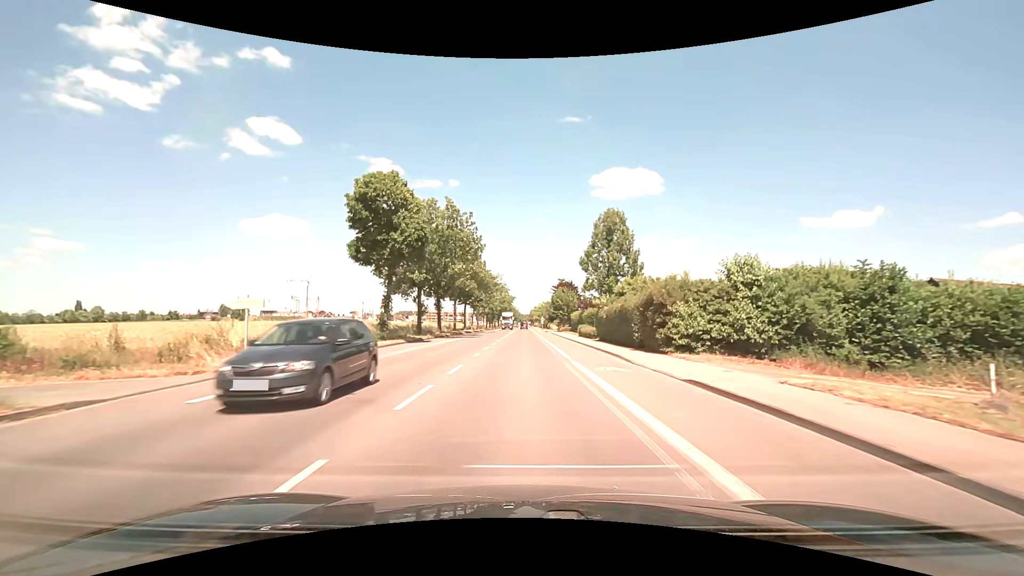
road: secondary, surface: asphalt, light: Day
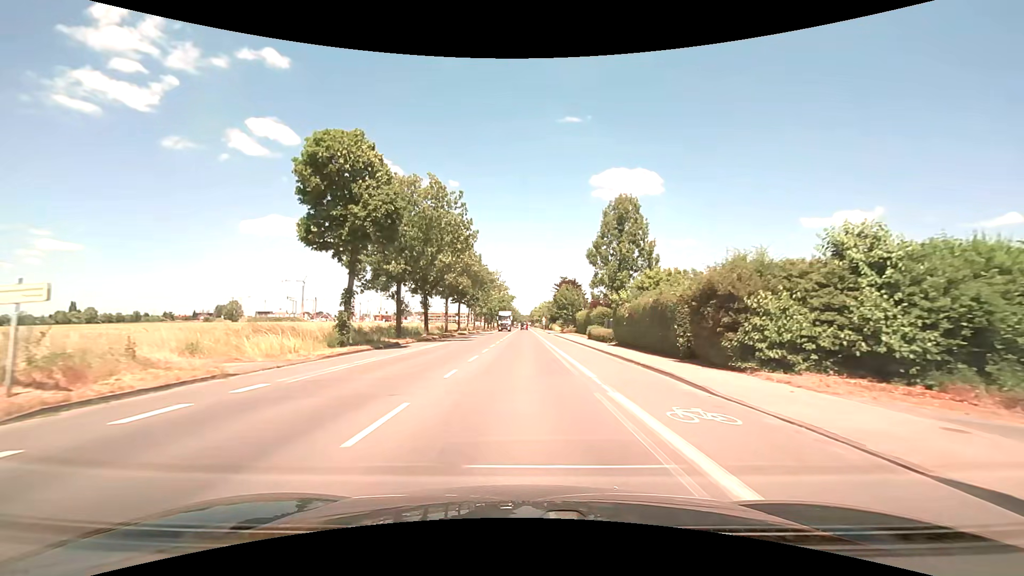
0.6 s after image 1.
(0.0, +7.7) m; 0°
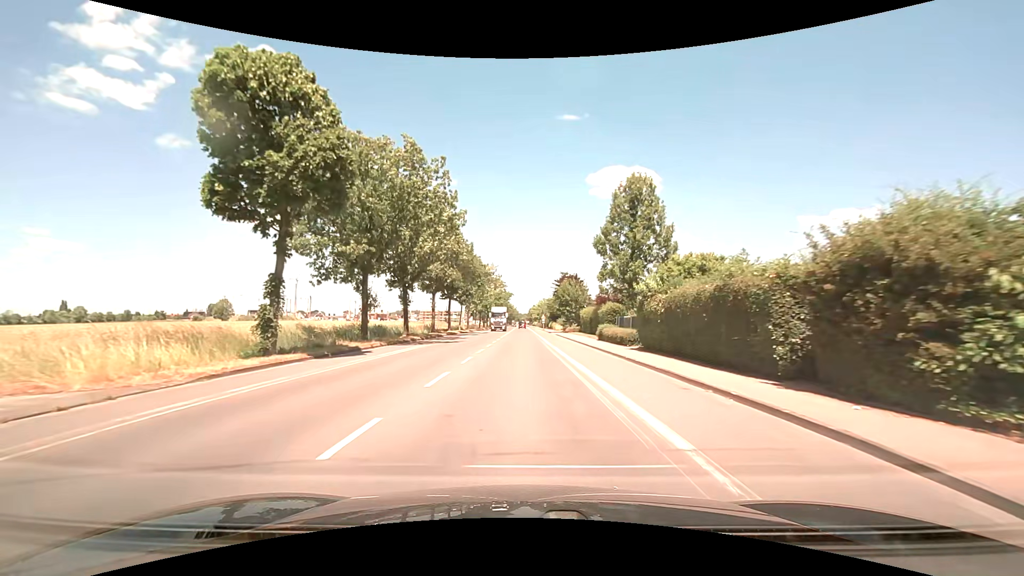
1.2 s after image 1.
(0.0, +7.6) m; 0°
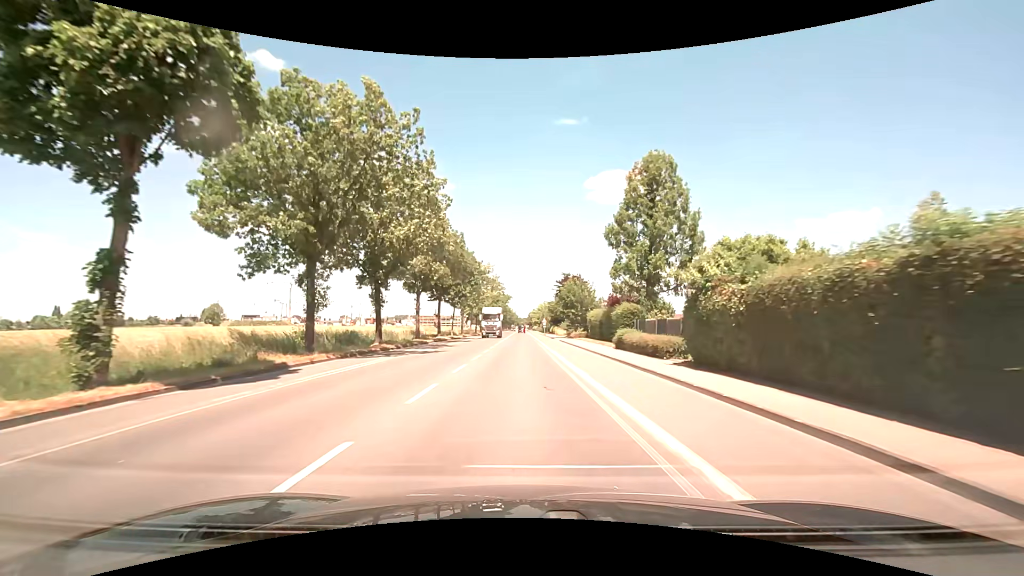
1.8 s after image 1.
(0.0, +7.6) m; 0°
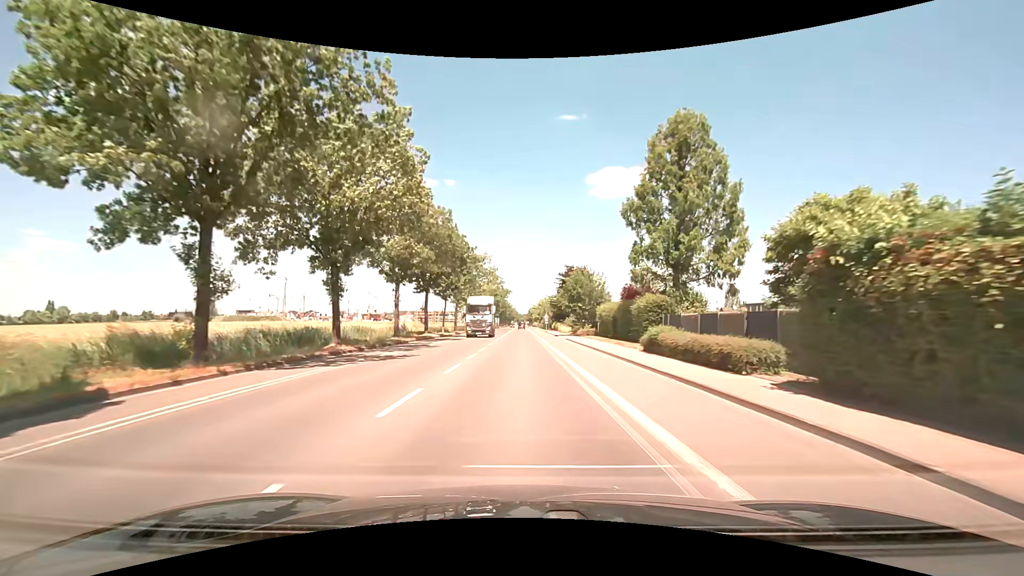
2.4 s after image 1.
(0.0, +7.6) m; 0°
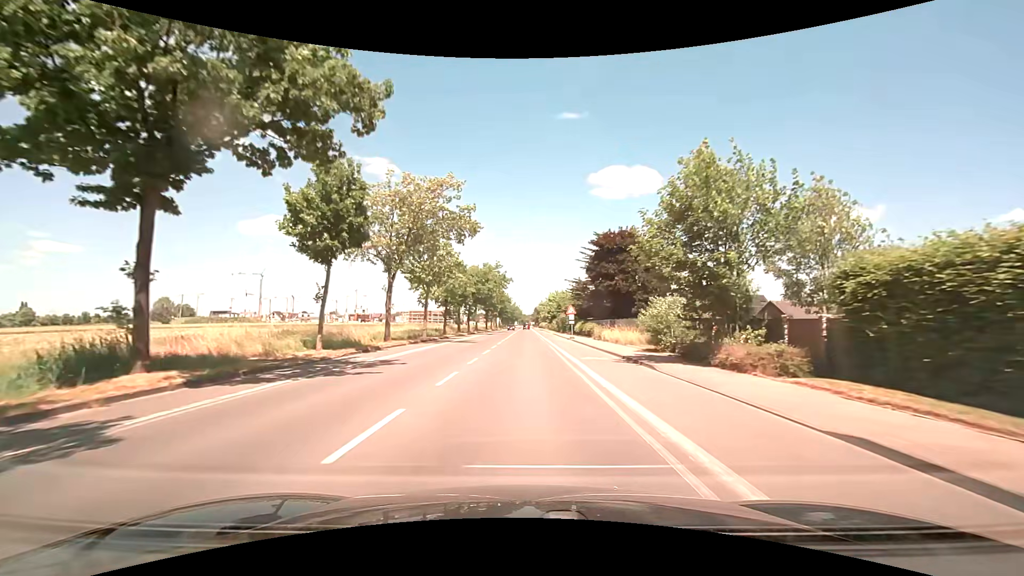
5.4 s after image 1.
(-0.1, +38.1) m; -1°
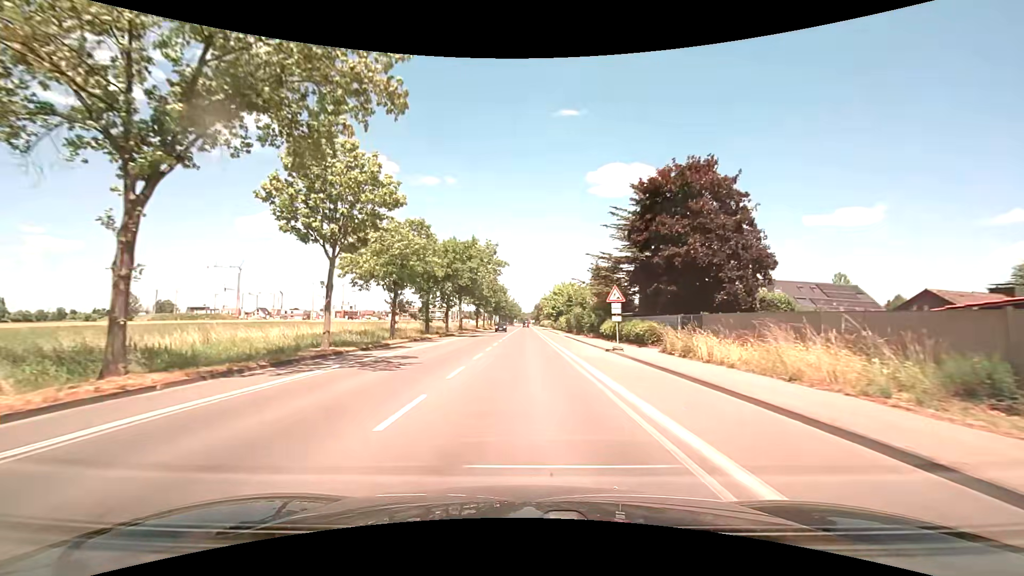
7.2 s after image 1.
(+0.1, +22.8) m; +1°
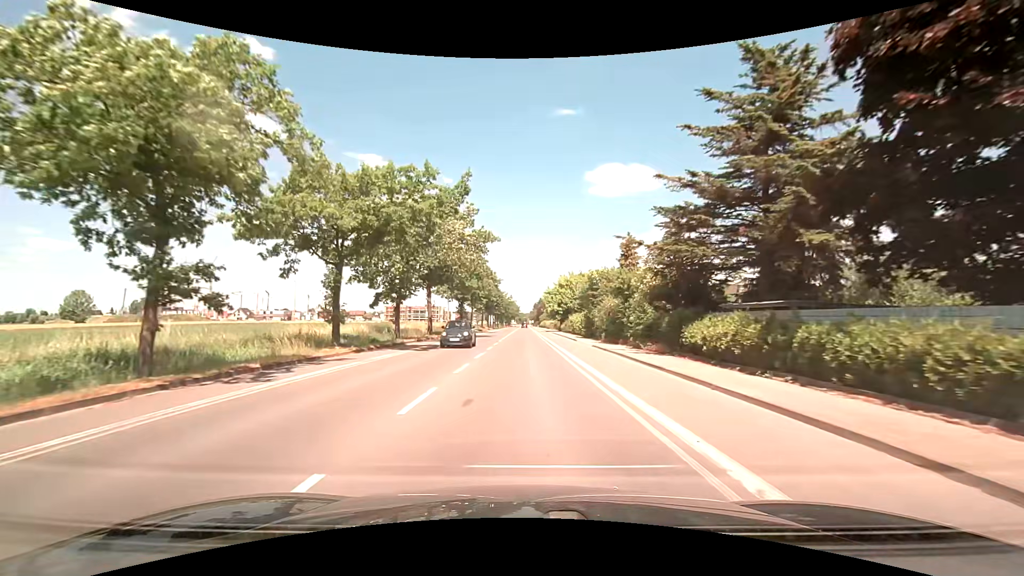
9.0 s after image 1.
(0.0, +22.8) m; 0°
(0, +10) (0, +20) (0, +30) (0, +40) (0, +50) (0, +60) (0, +70) (0, +80) (0, +90) (0, +100) m
